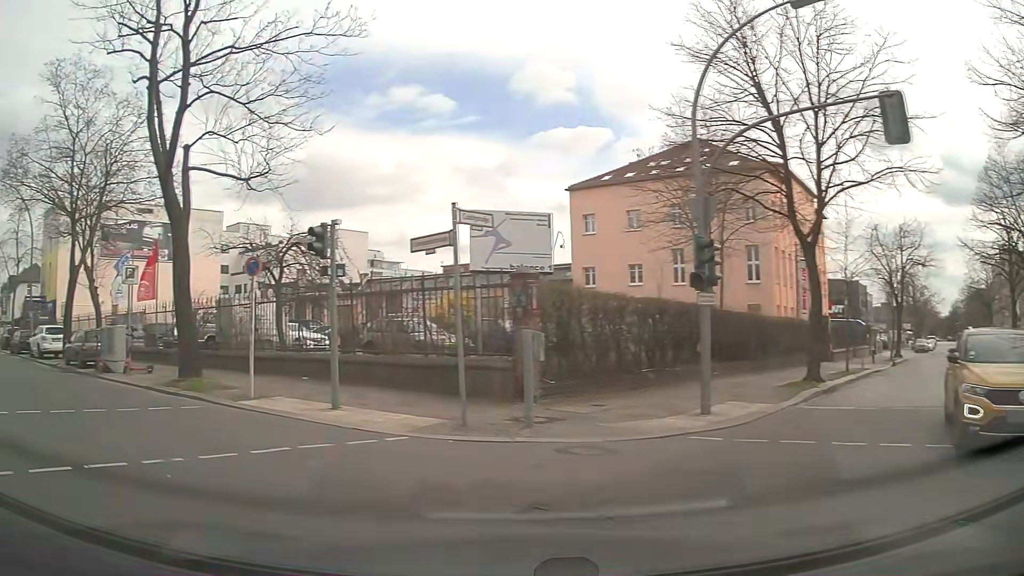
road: residential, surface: sett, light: Day
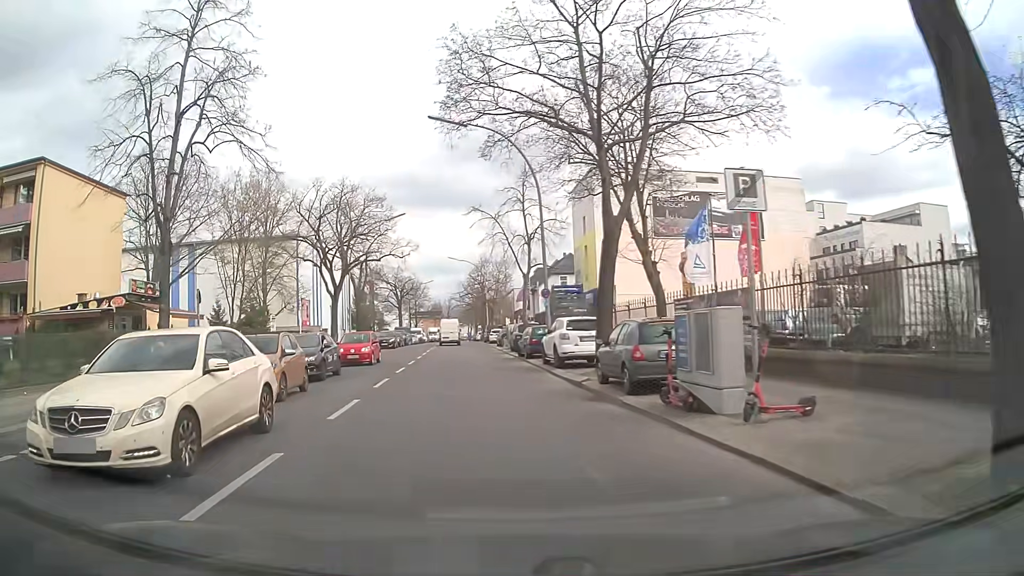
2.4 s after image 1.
(-5.9, +11.5) m; -45°
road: tertiary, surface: asphalt
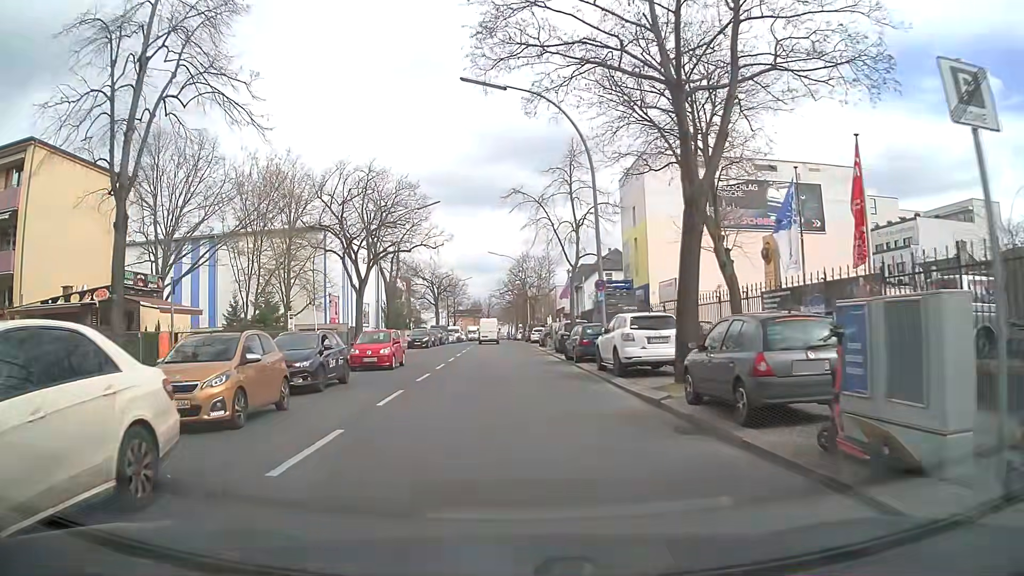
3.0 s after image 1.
(-0.1, +4.5) m; -3°
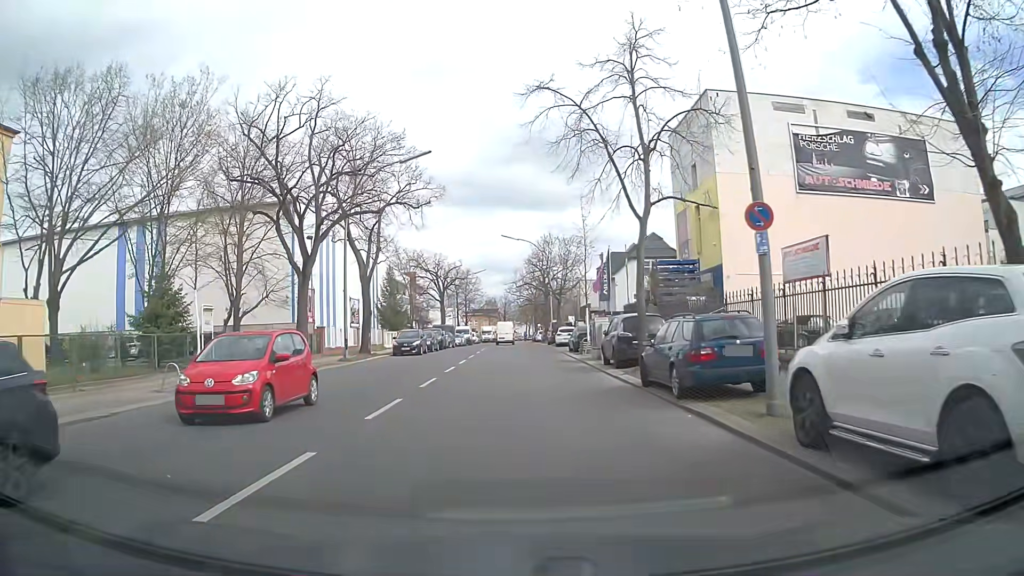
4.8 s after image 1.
(-0.3, +13.9) m; -1°
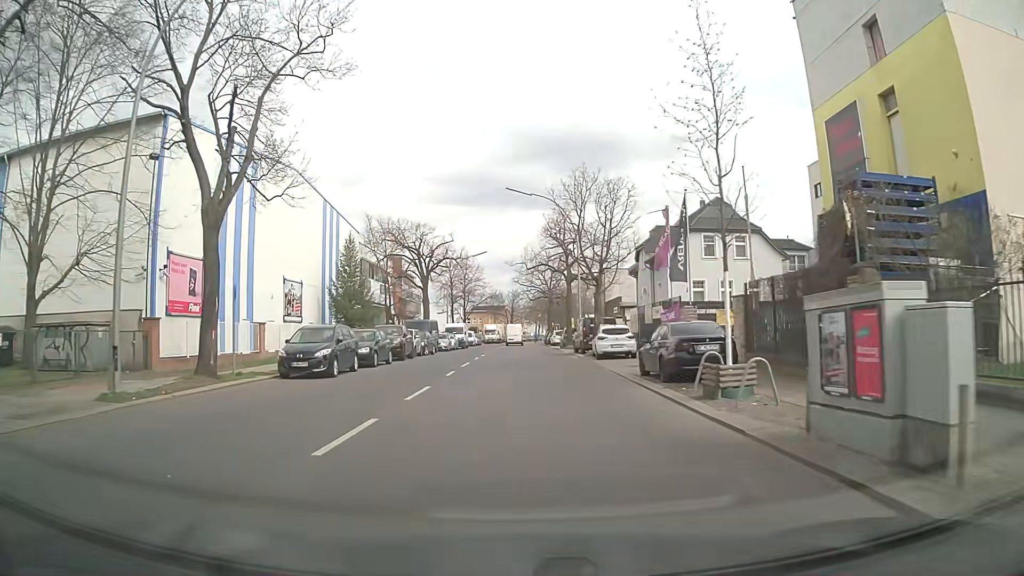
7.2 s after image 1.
(-0.3, +21.5) m; -1°
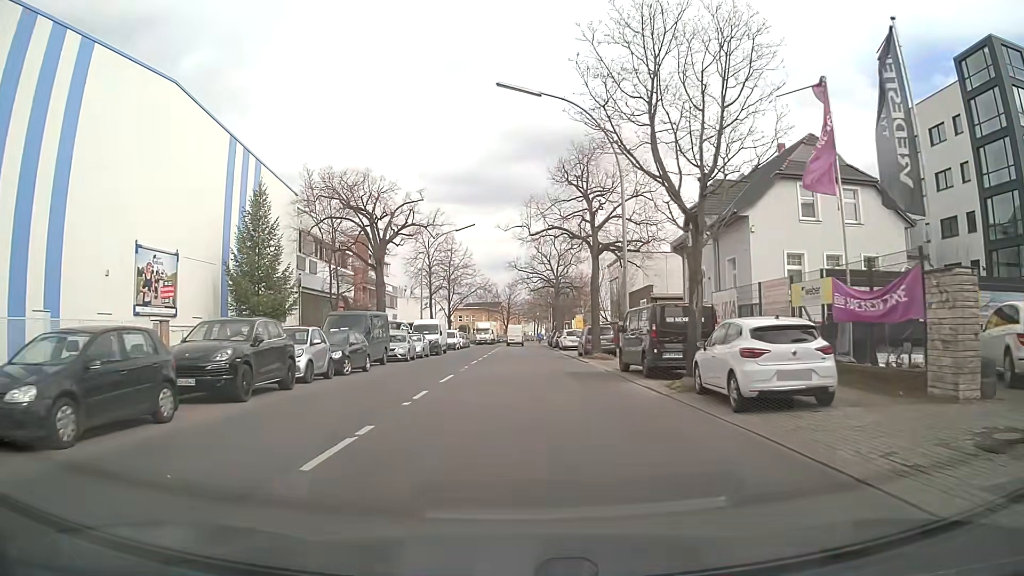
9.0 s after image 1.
(0.0, +18.8) m; 0°
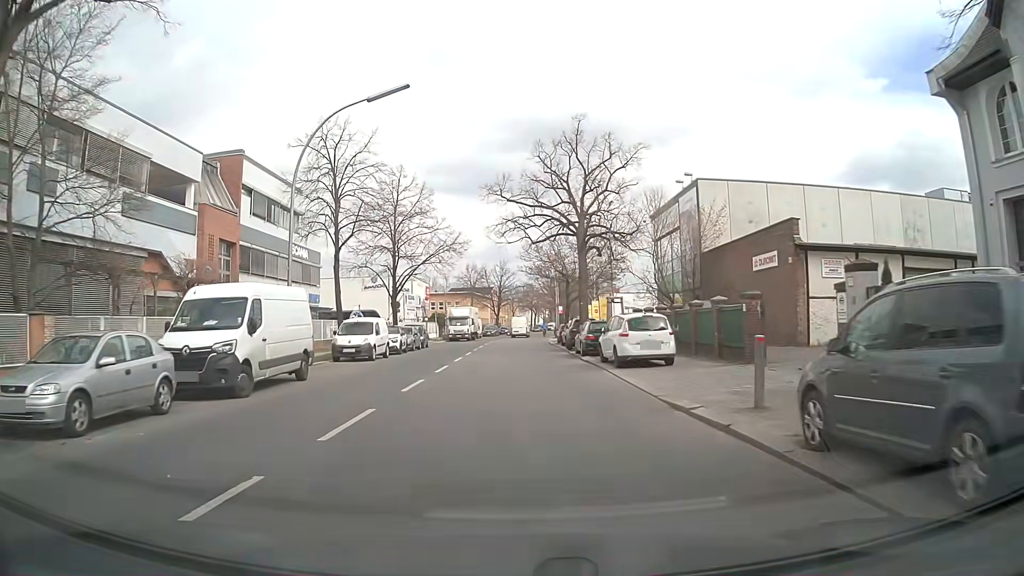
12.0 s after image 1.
(+0.3, +31.6) m; +1°
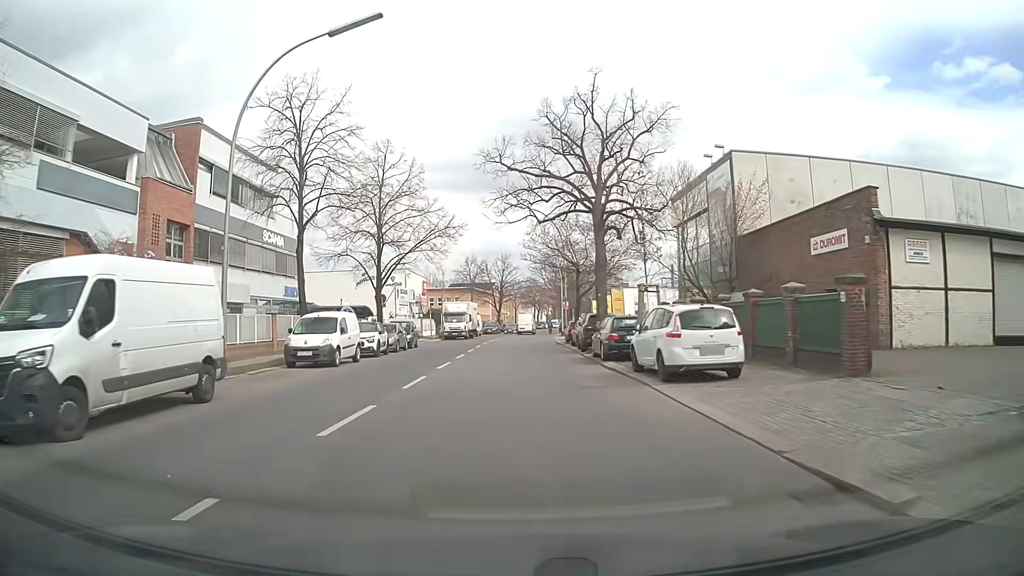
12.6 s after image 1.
(0.0, +6.1) m; 0°
(0, +10) (0, +20) (0, +30) (+1, +40) (+1, +50) (+1, +60) (+2, +70) (+2, +80) (+3, +90) (+4, +100) m
